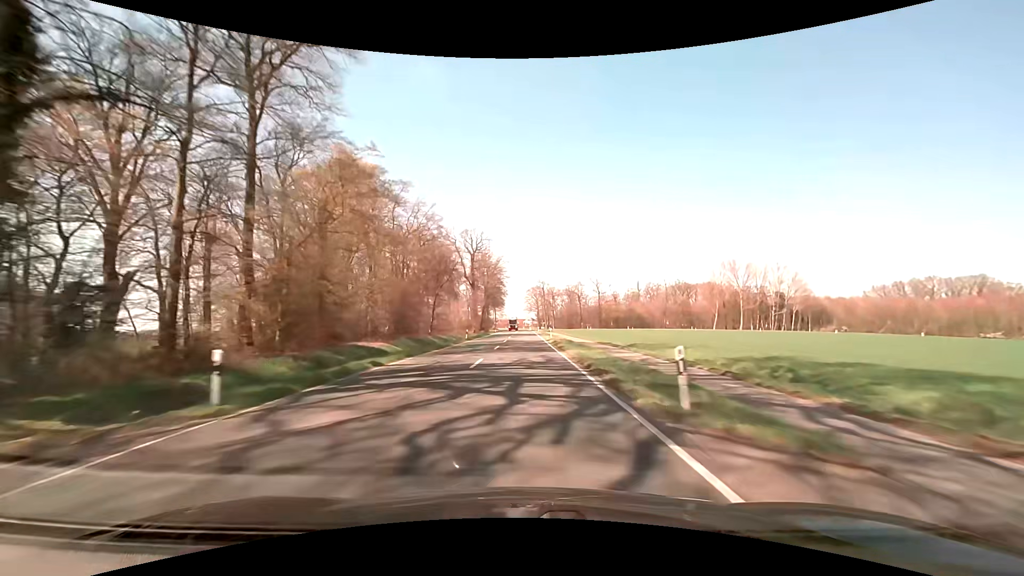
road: secondary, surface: asphalt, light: Day
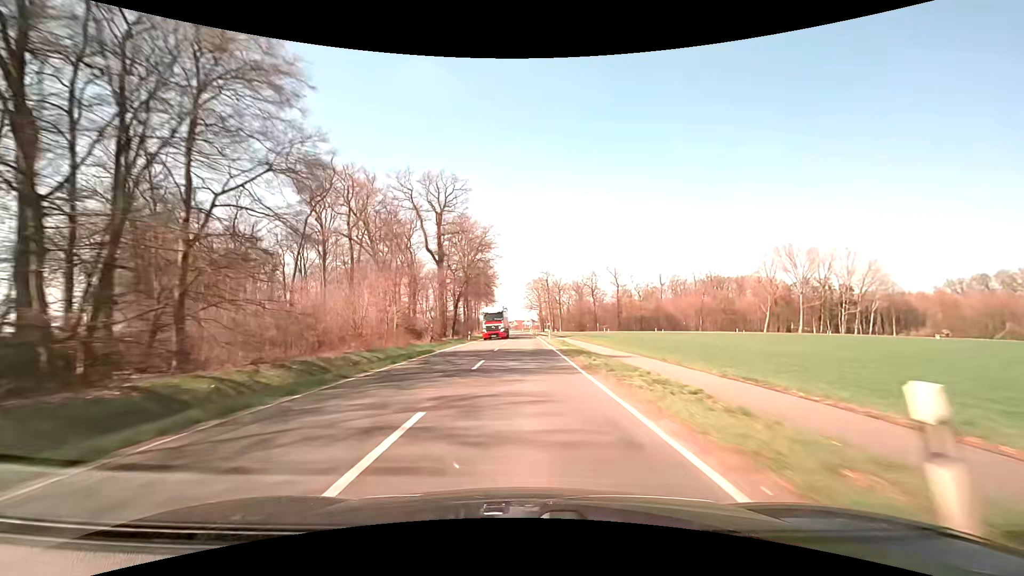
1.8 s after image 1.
(+0.1, +47.1) m; 0°
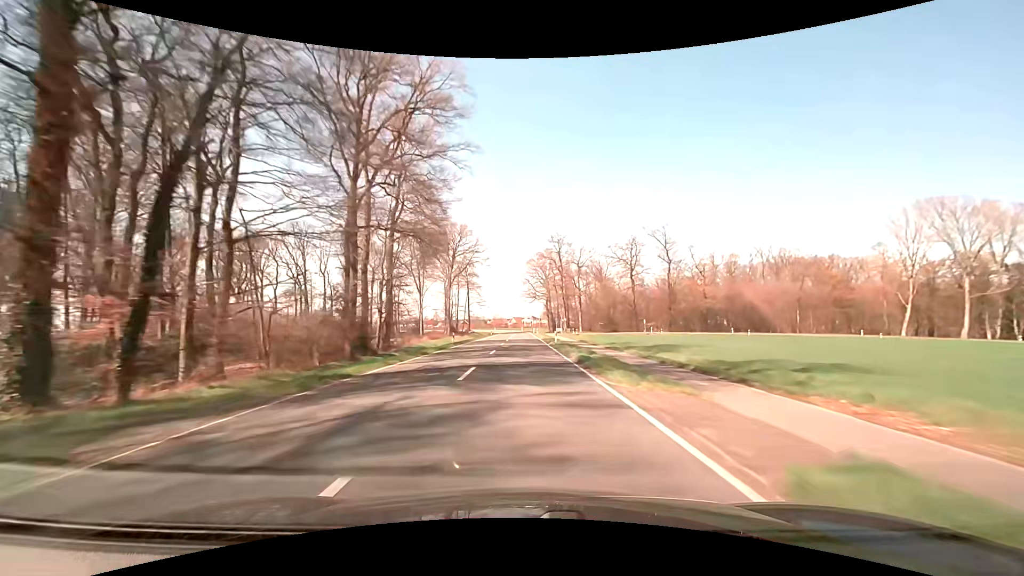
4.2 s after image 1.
(-0.1, +62.9) m; 0°
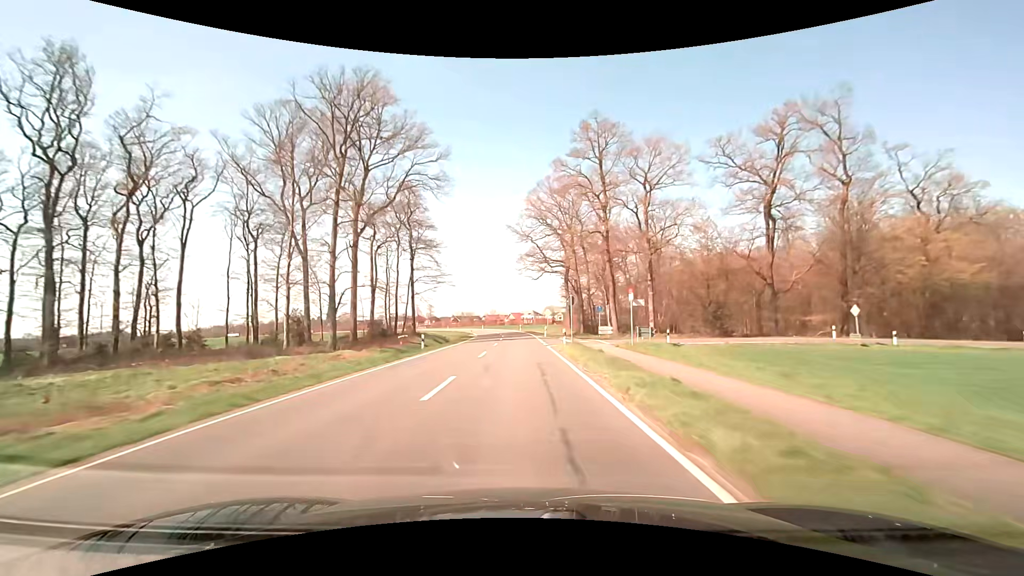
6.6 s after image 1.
(+0.2, +63.1) m; 0°
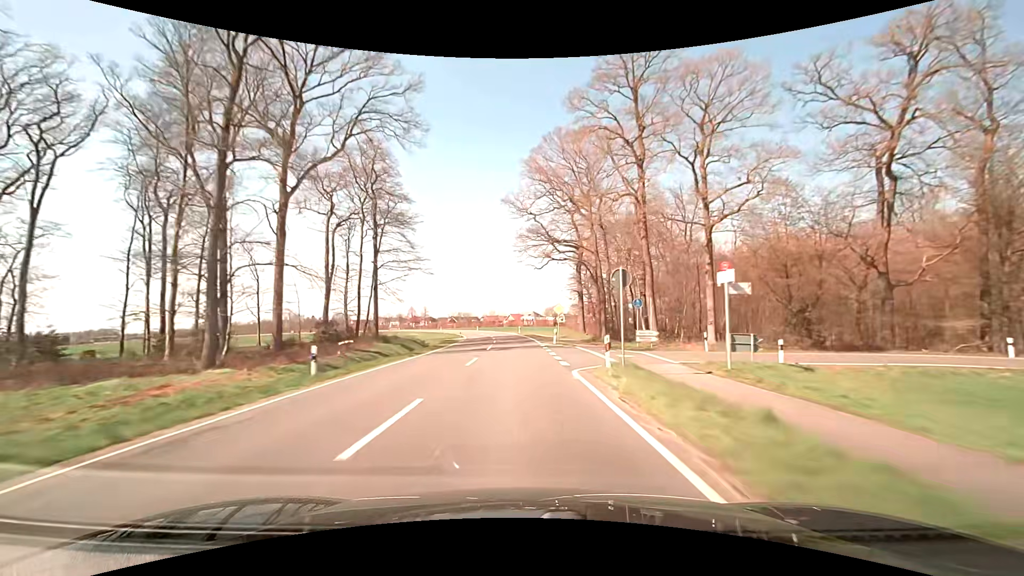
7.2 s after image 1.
(0.0, +15.8) m; 0°
